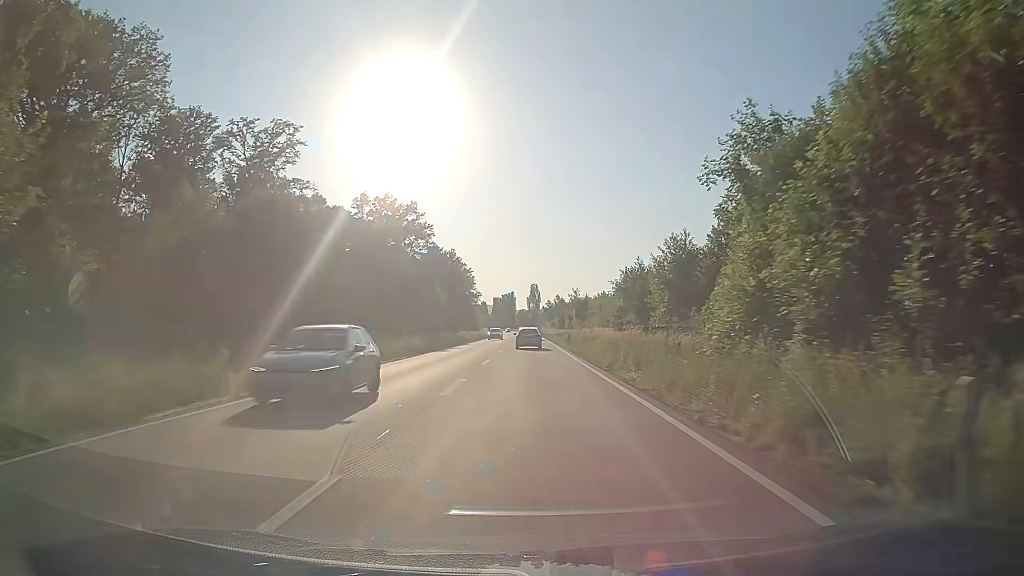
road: primary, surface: asphalt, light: Day
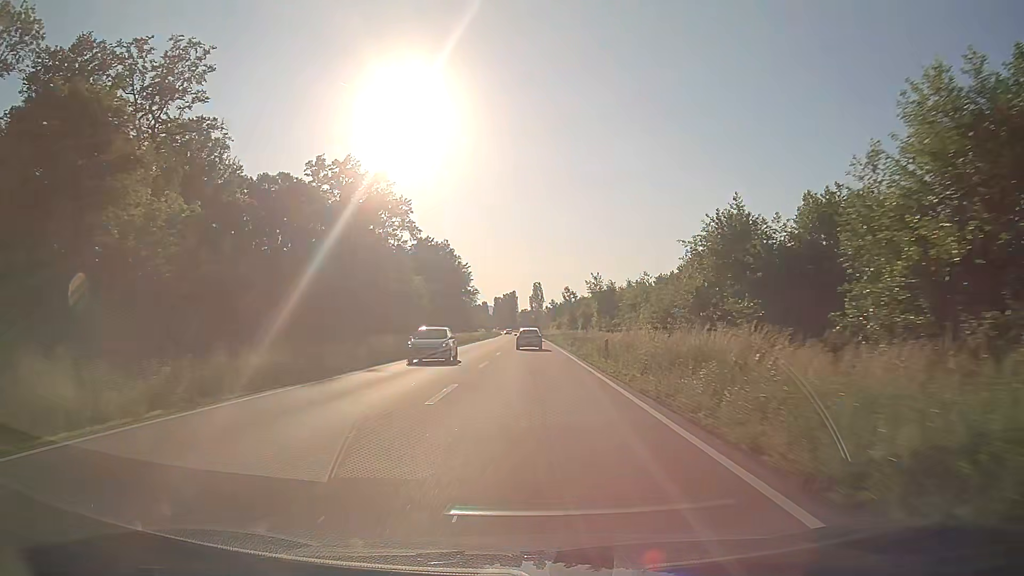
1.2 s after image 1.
(-0.2, +25.7) m; -1°
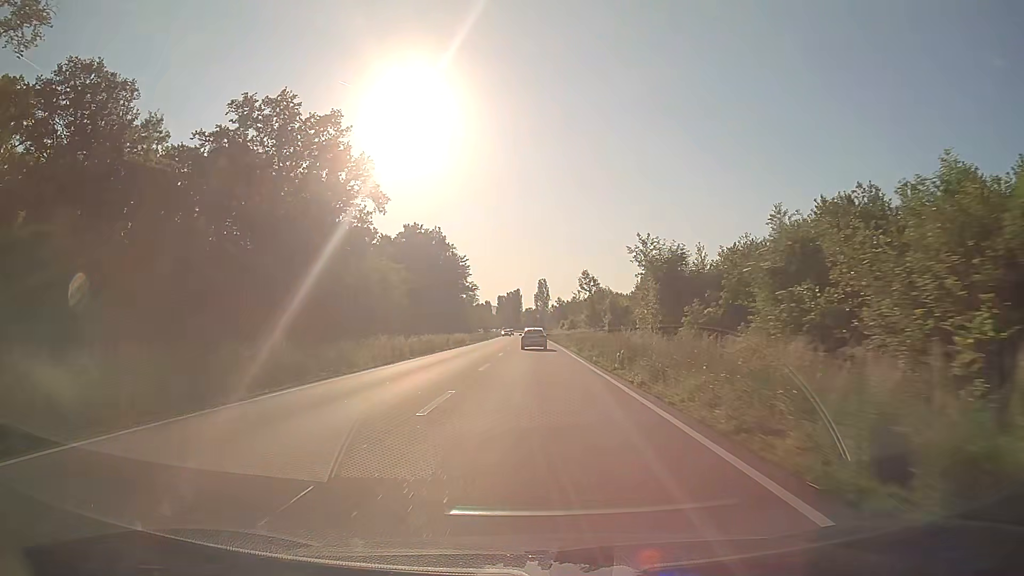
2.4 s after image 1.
(-0.1, +25.7) m; 0°
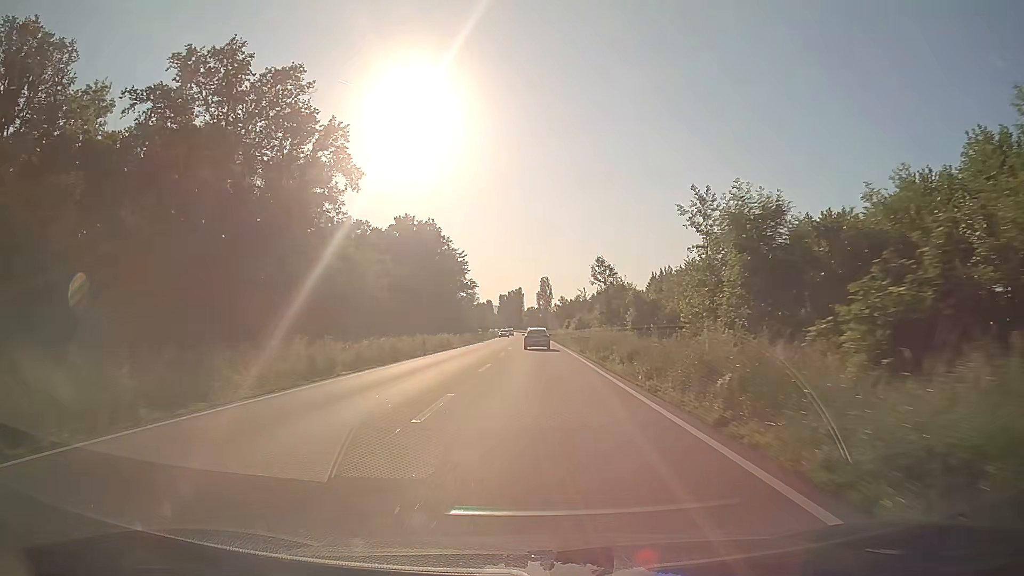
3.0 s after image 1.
(0.0, +12.8) m; 0°
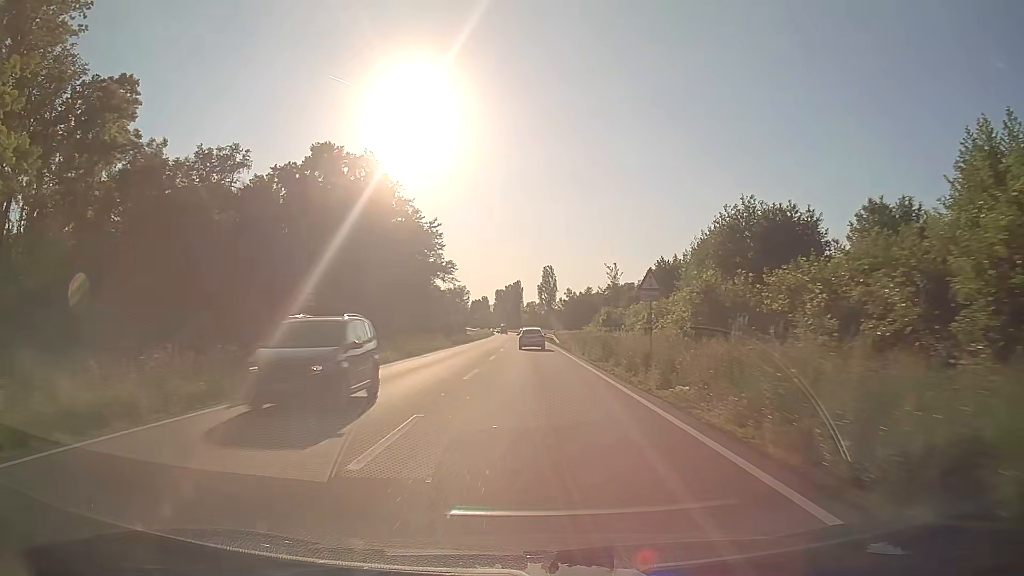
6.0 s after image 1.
(-0.1, +63.6) m; 0°
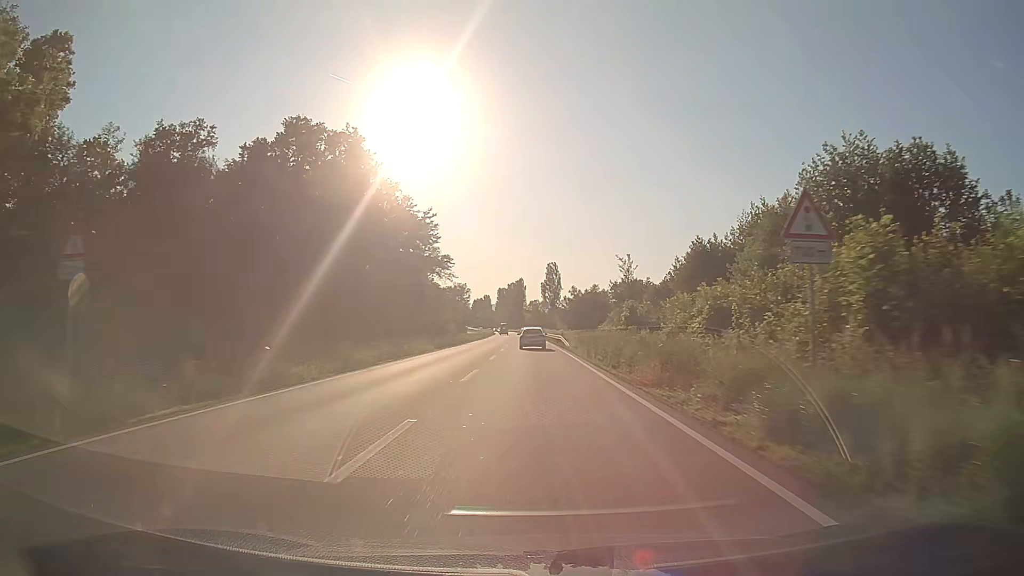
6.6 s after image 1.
(0.0, +12.5) m; 0°
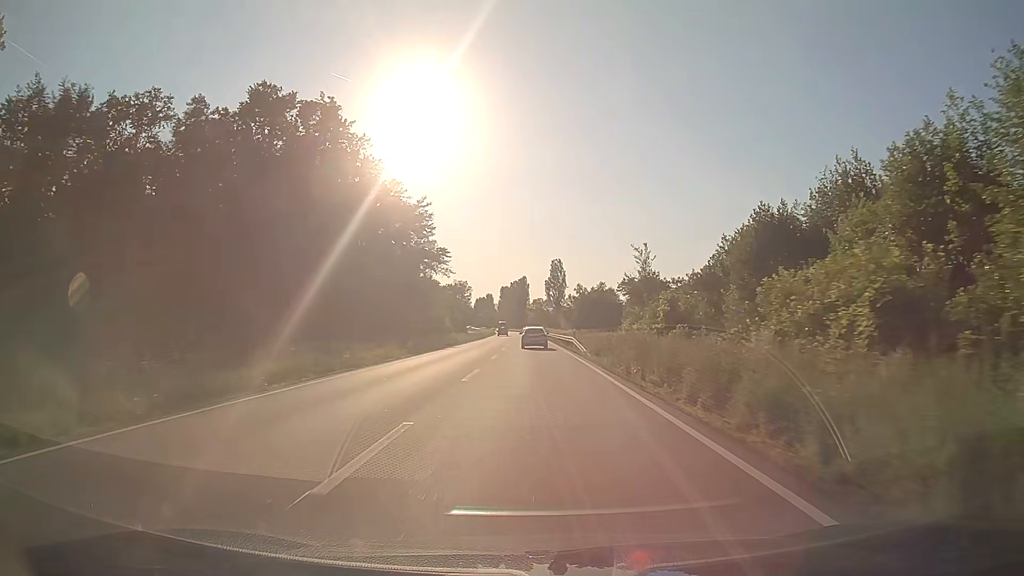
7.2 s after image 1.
(0.0, +12.5) m; 0°
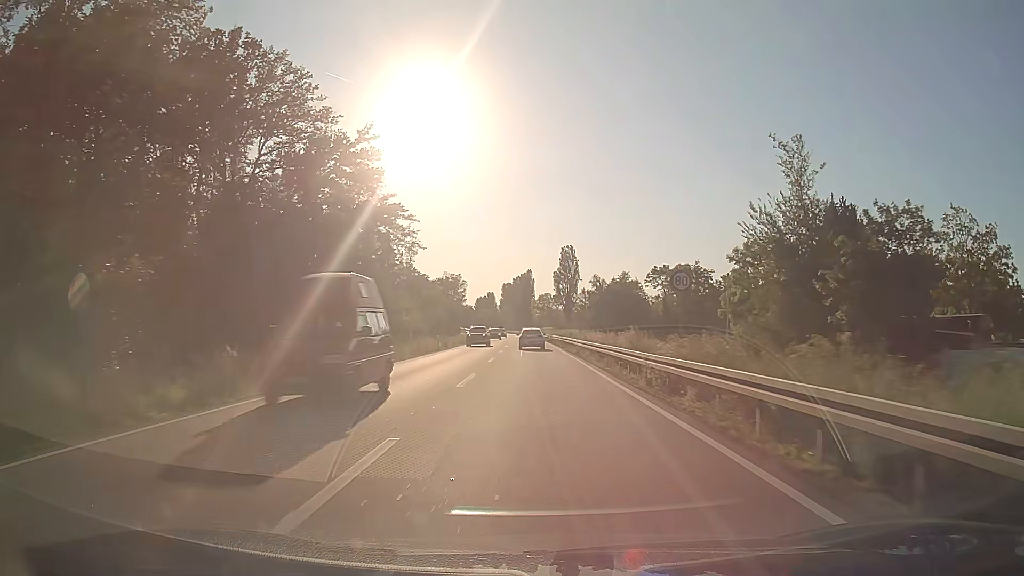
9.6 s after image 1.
(-0.2, +49.3) m; 0°
(0, +10) (0, +20) (0, +30) (0, +40) (0, +50) (-1, +60) (-1, +70) (-1, +80) (-1, +90) (-1, +100) m
